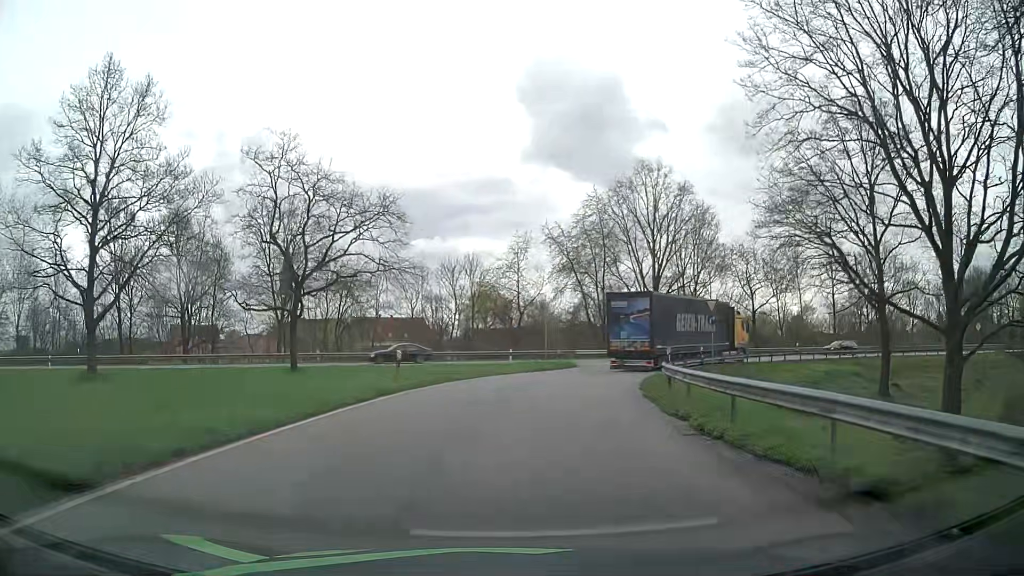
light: Day
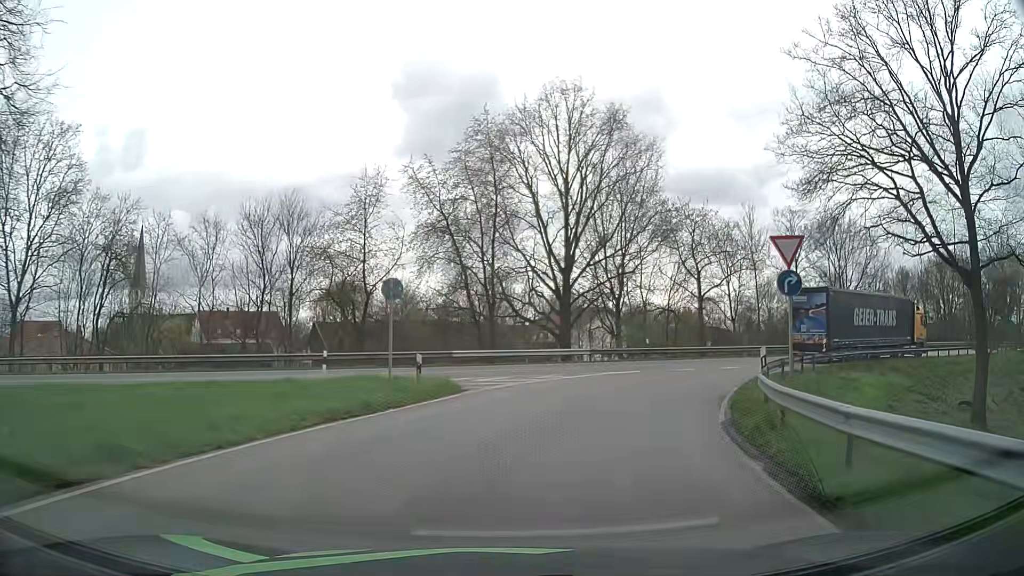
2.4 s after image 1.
(+1.7, +21.0) m; +11°
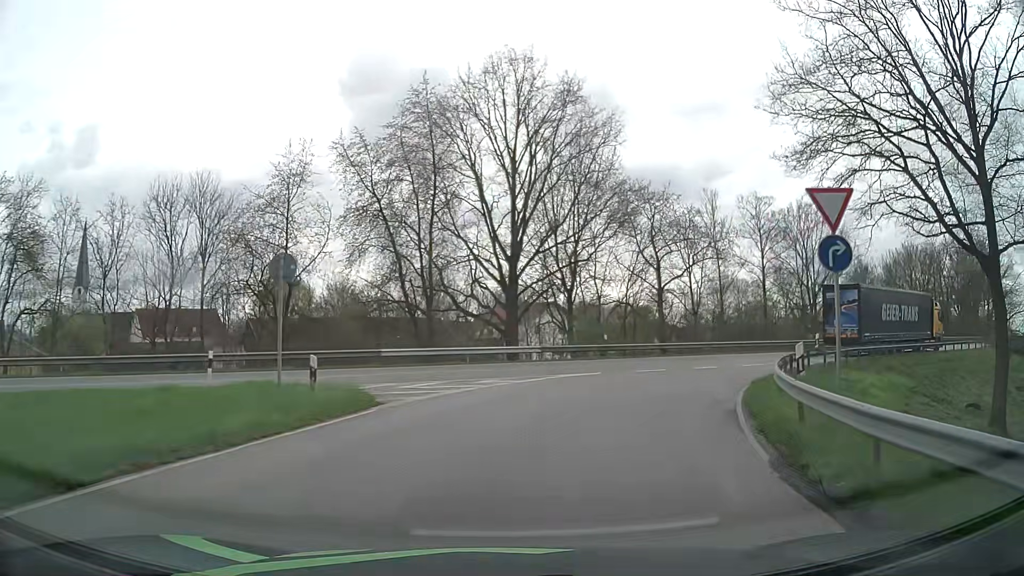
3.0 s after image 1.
(+0.2, +4.6) m; +5°
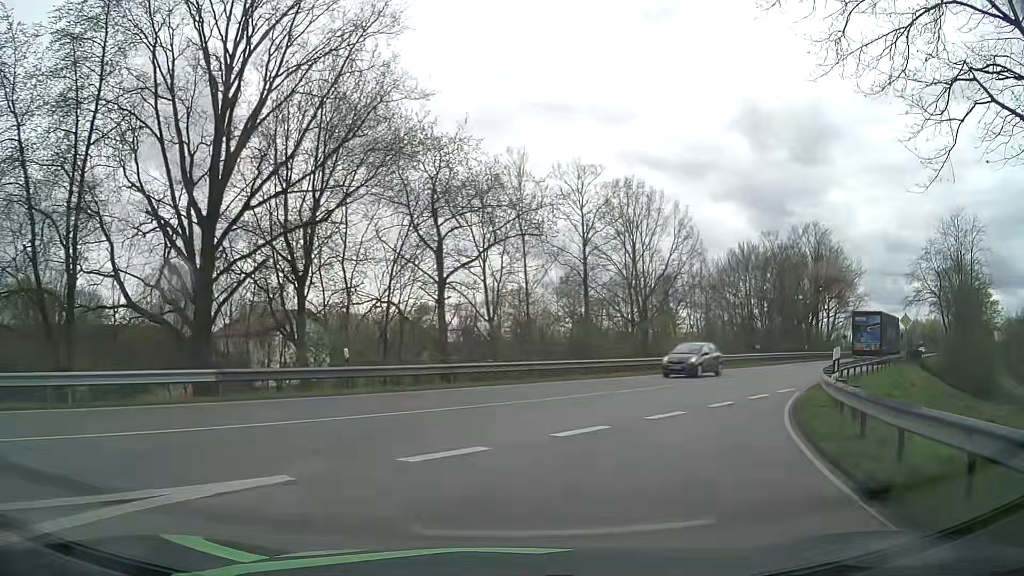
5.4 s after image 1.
(+2.4, +16.0) m; +19°
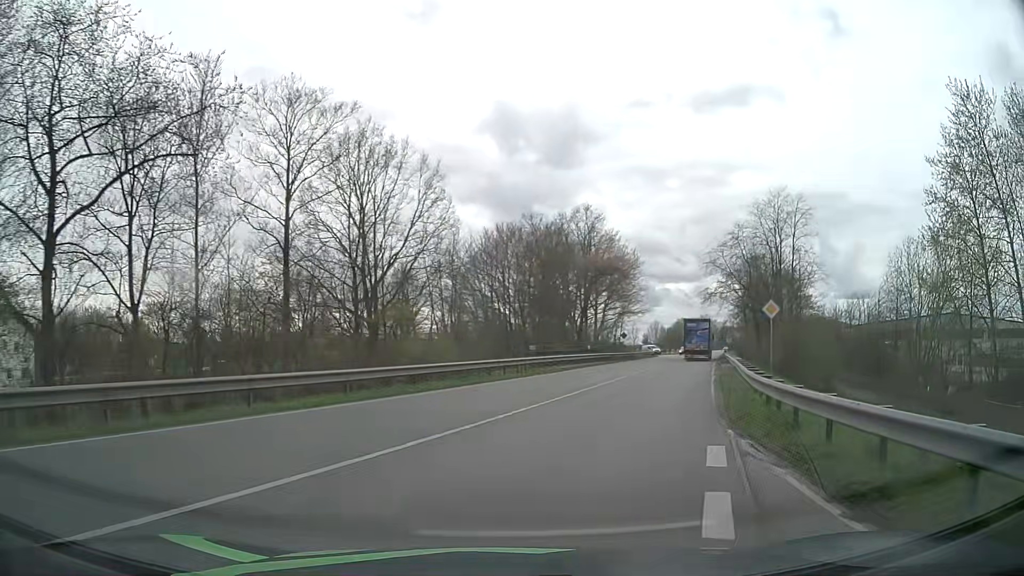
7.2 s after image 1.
(+2.8, +13.7) m; +23°
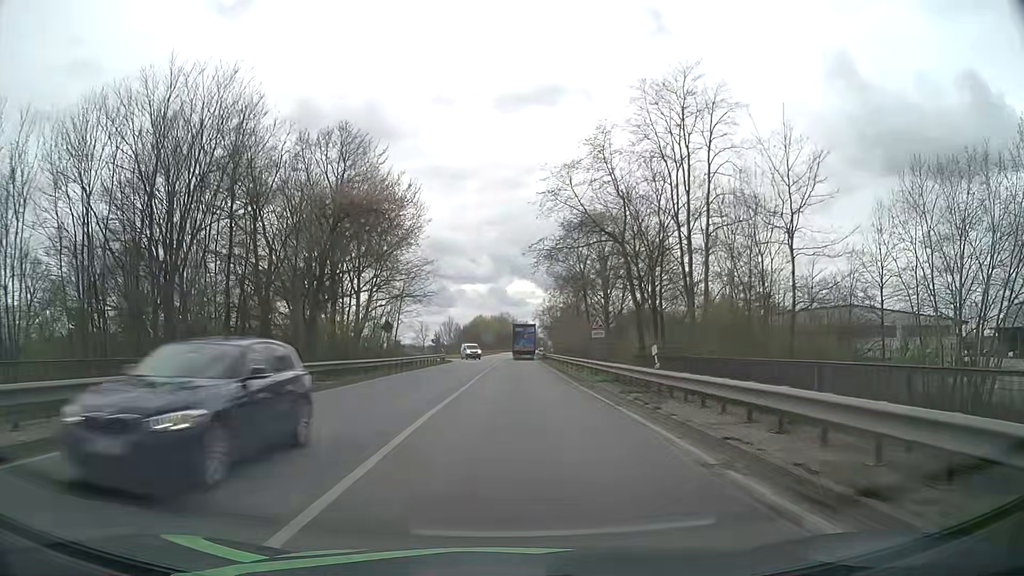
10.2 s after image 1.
(+6.9, +32.1) m; +17°
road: primary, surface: asphalt
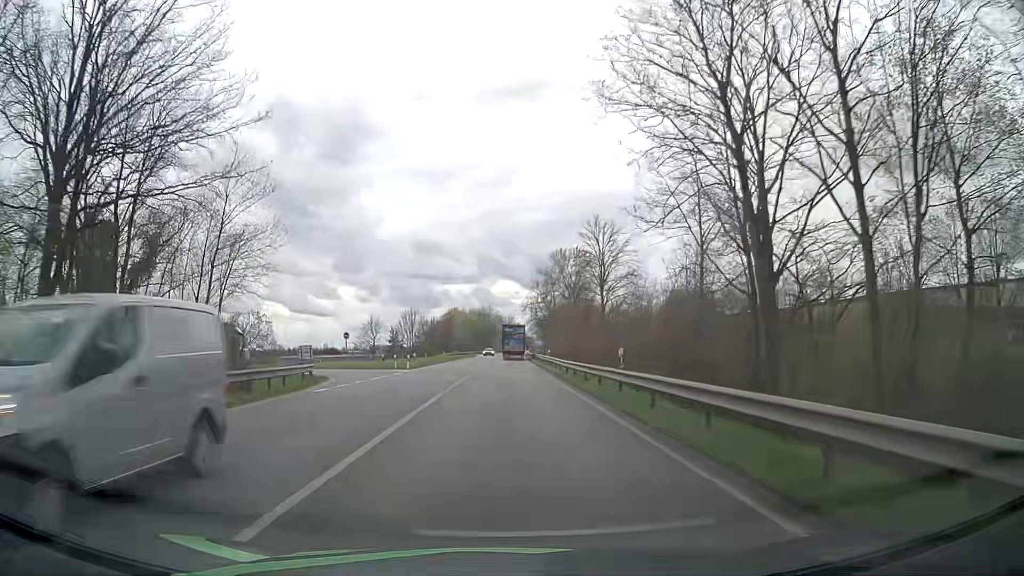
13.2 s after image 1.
(+0.9, +46.3) m; +1°
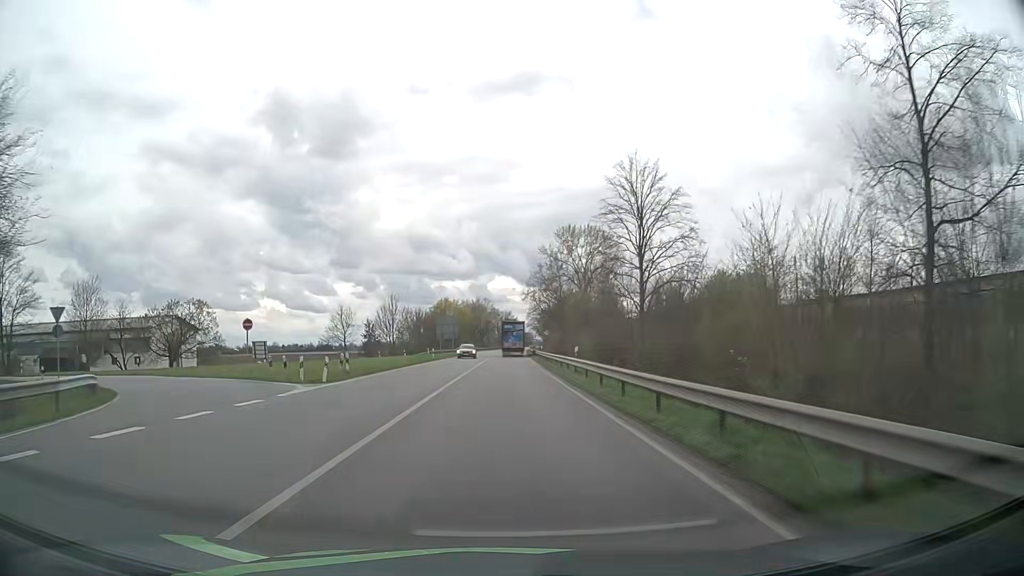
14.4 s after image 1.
(+0.3, +21.3) m; +1°
(0, +10) (0, +20) (0, +30) (0, +40) (0, +50) (0, +60) (0, +70) (+1, +80) (+1, +90) (+1, +100) m
